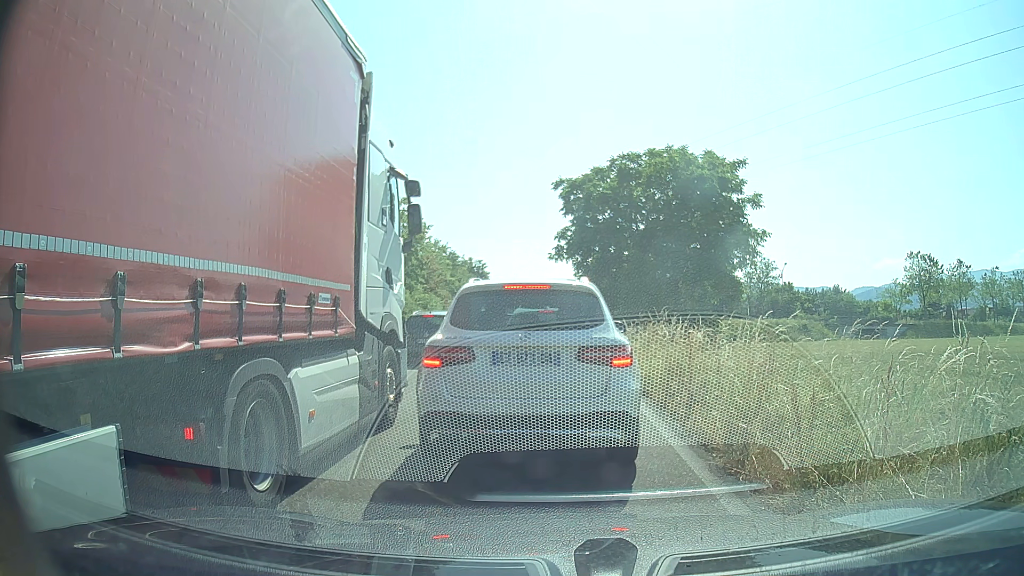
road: trunk_link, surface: asphalt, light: Day
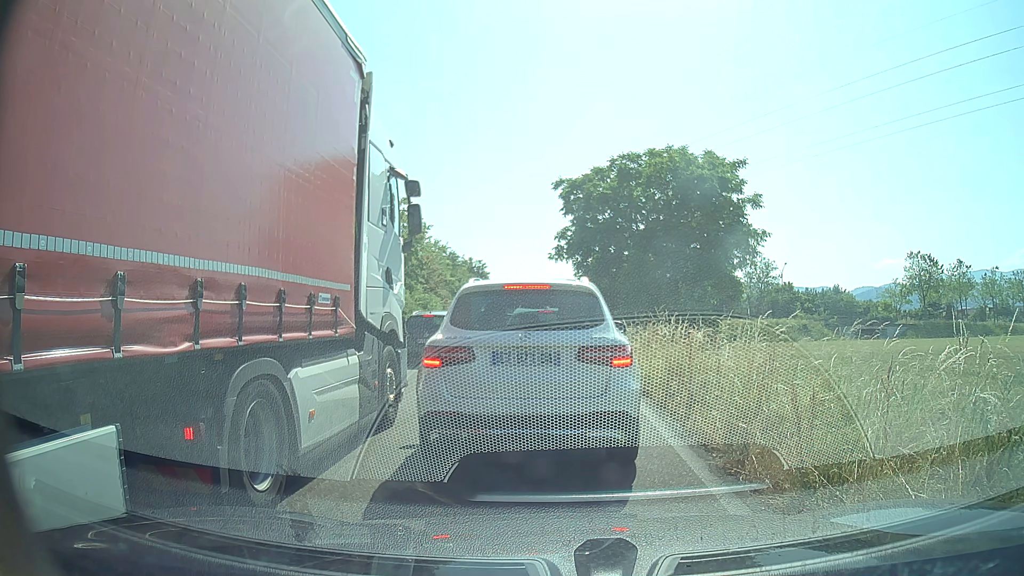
(0.0, 0.0) m; 0°
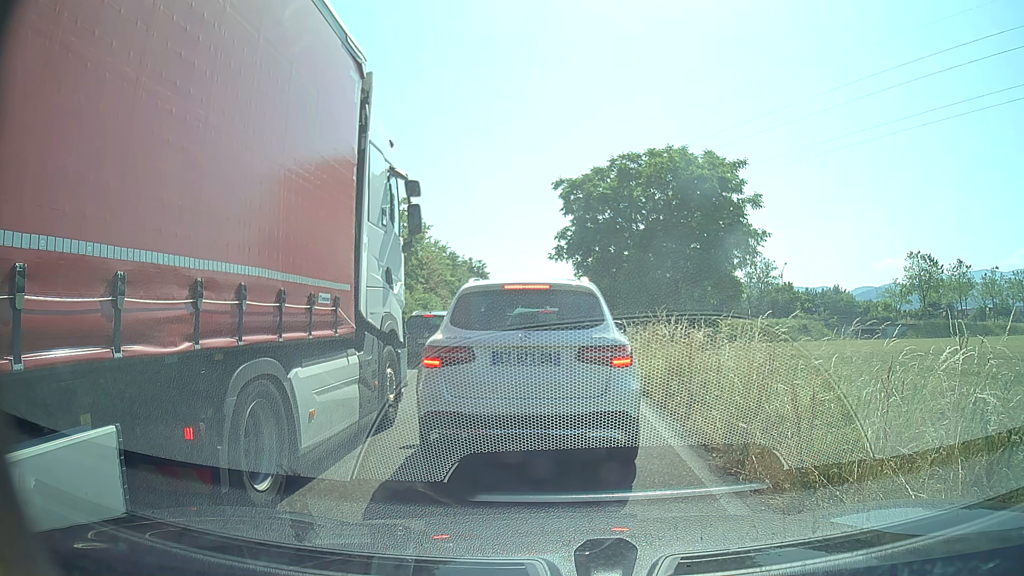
(0.0, 0.0) m; 0°
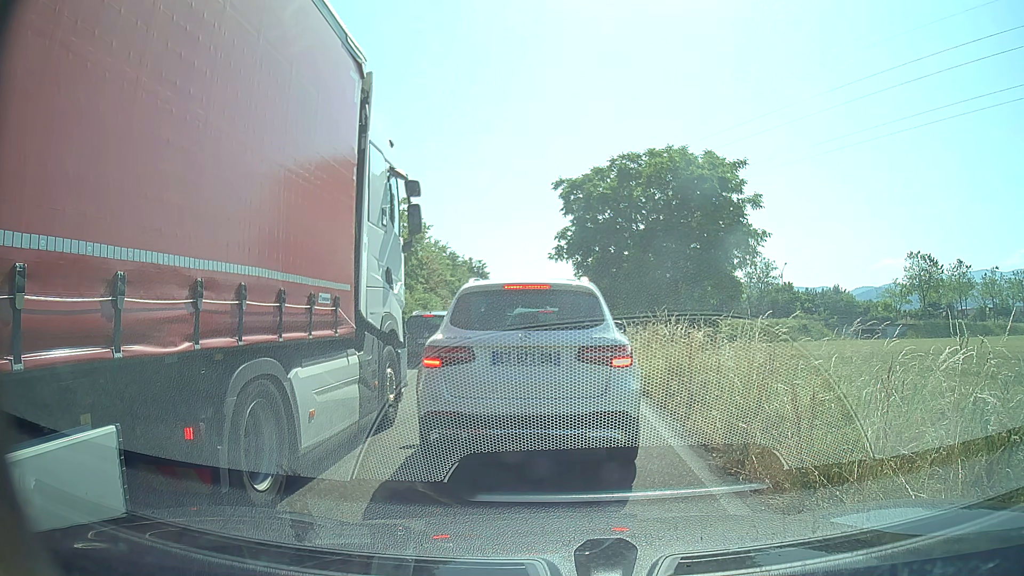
(0.0, 0.0) m; 0°
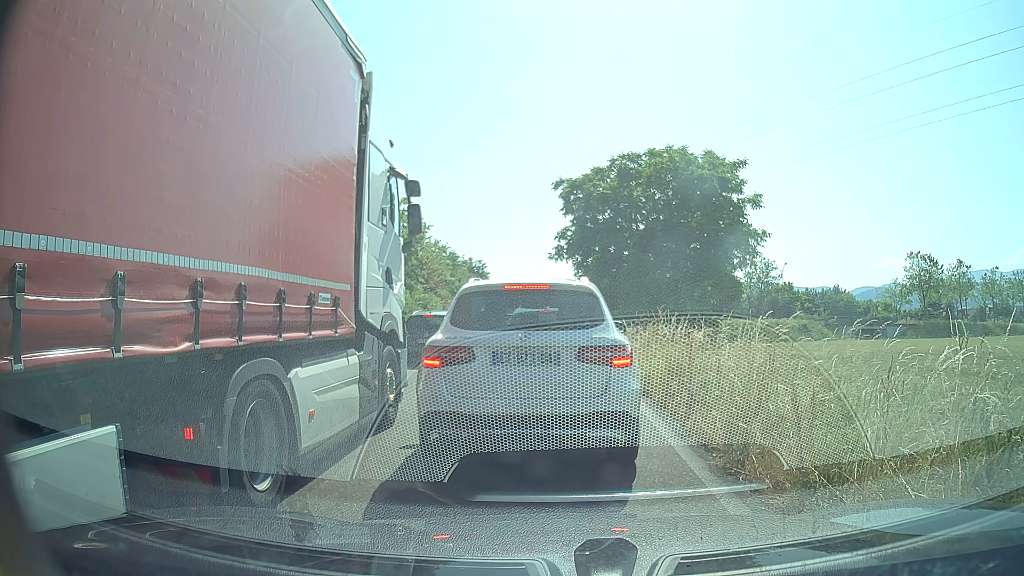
(0.0, 0.0) m; 0°
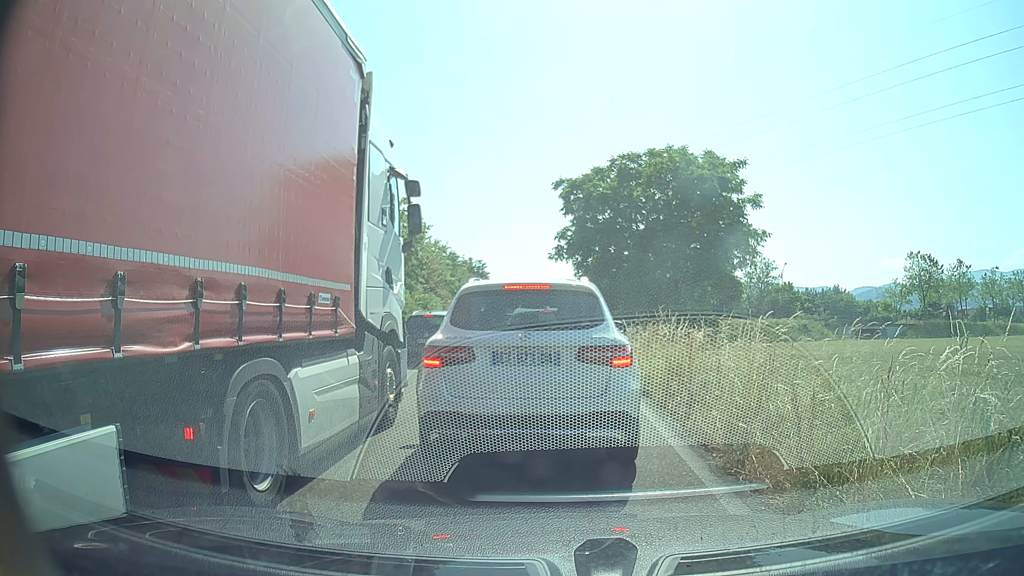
(0.0, 0.0) m; 0°
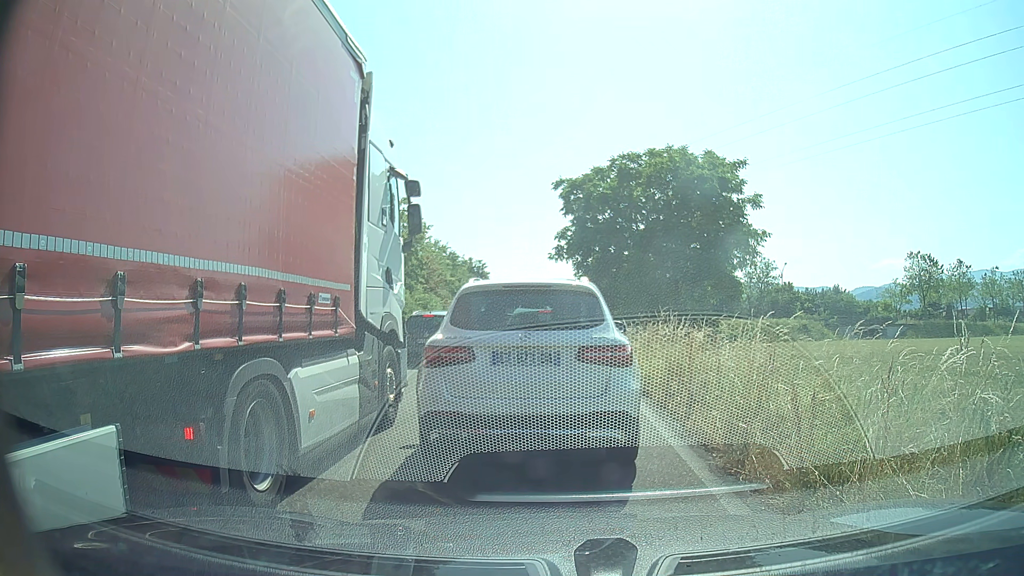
(0.0, 0.0) m; 0°
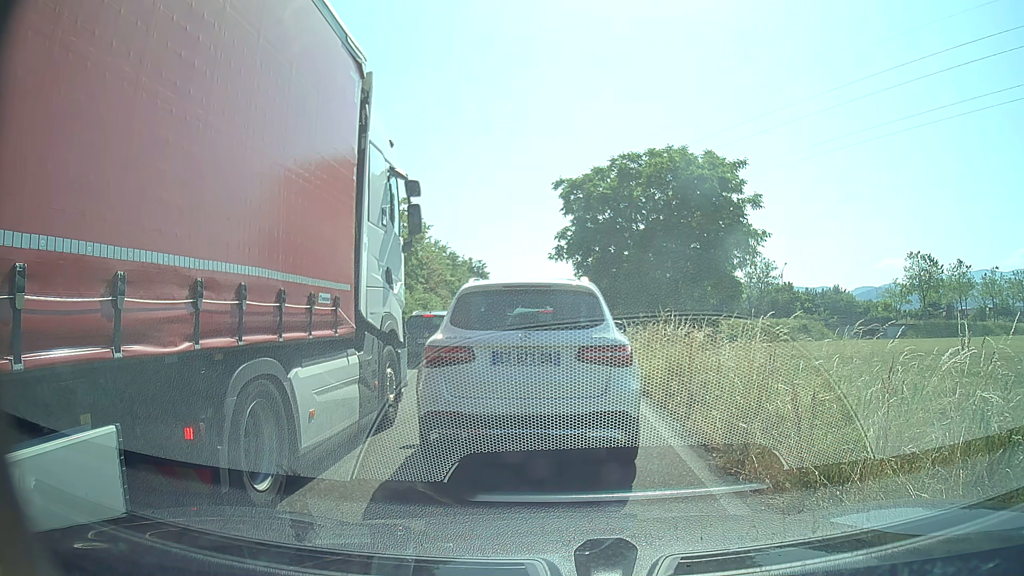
(0.0, 0.0) m; 0°
